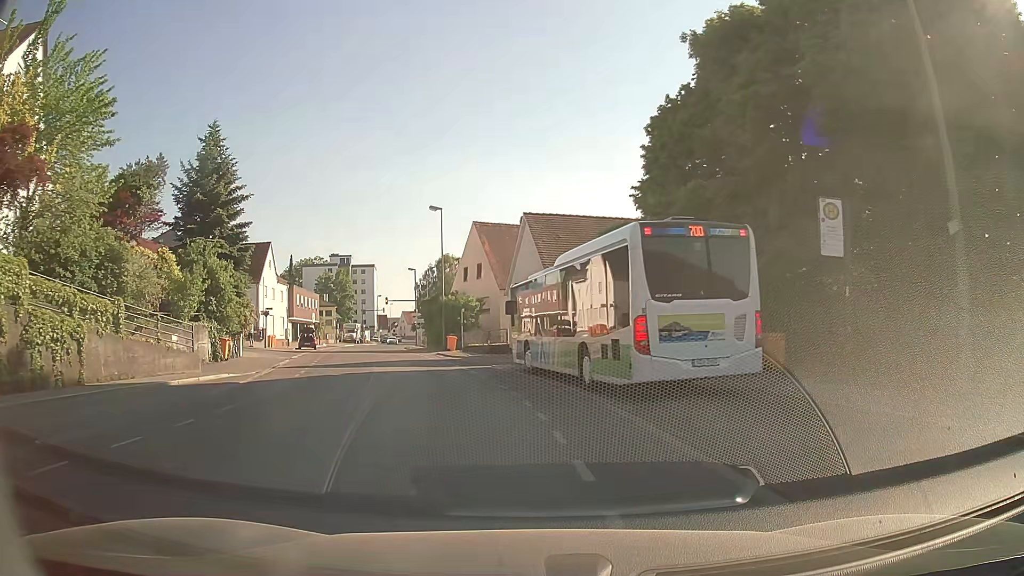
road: secondary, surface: asphalt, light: Day
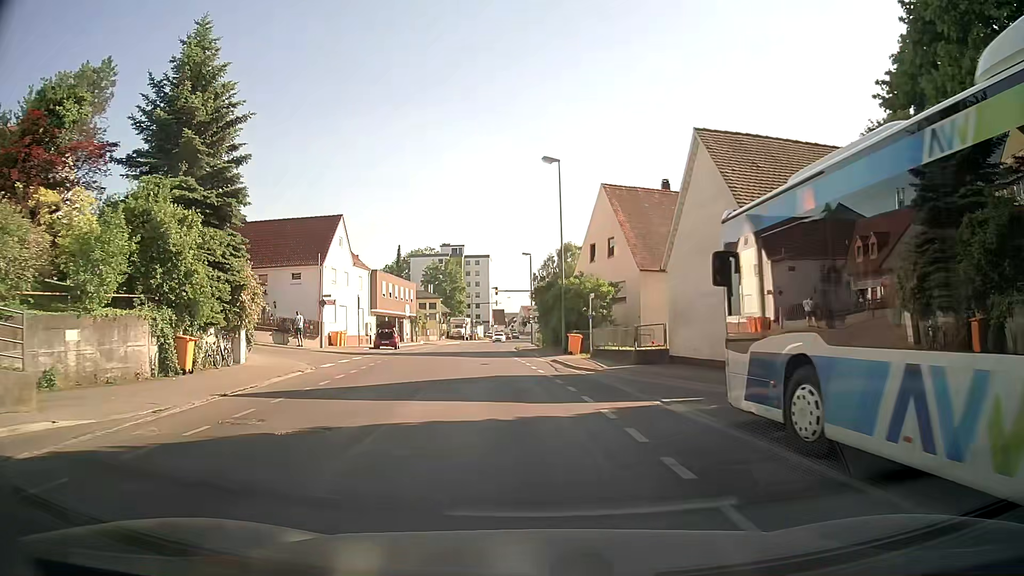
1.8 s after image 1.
(-1.4, +13.8) m; -11°
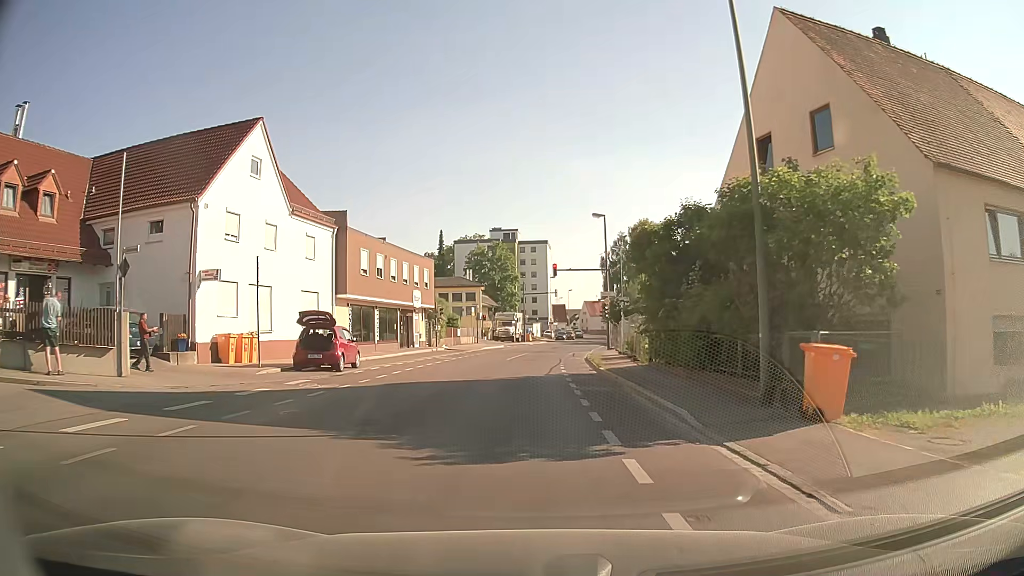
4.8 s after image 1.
(-0.9, +25.2) m; -5°
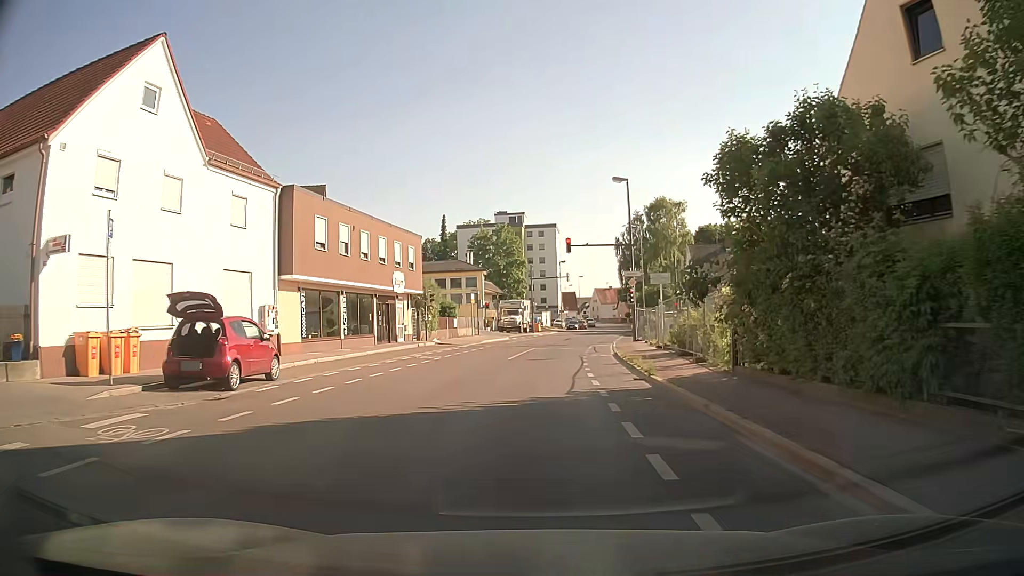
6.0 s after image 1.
(-0.1, +8.9) m; -1°
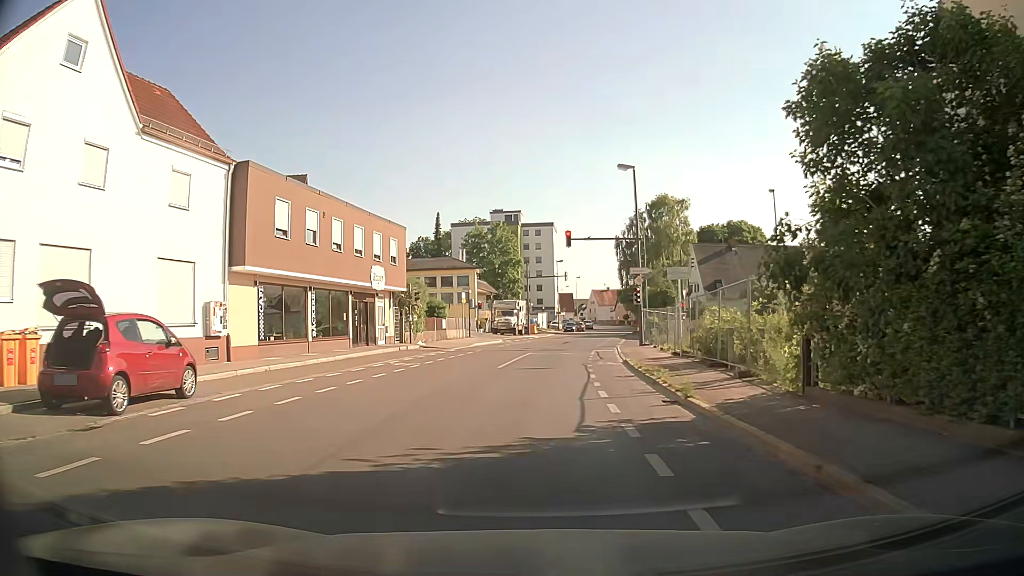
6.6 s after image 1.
(0.0, +4.1) m; 0°
